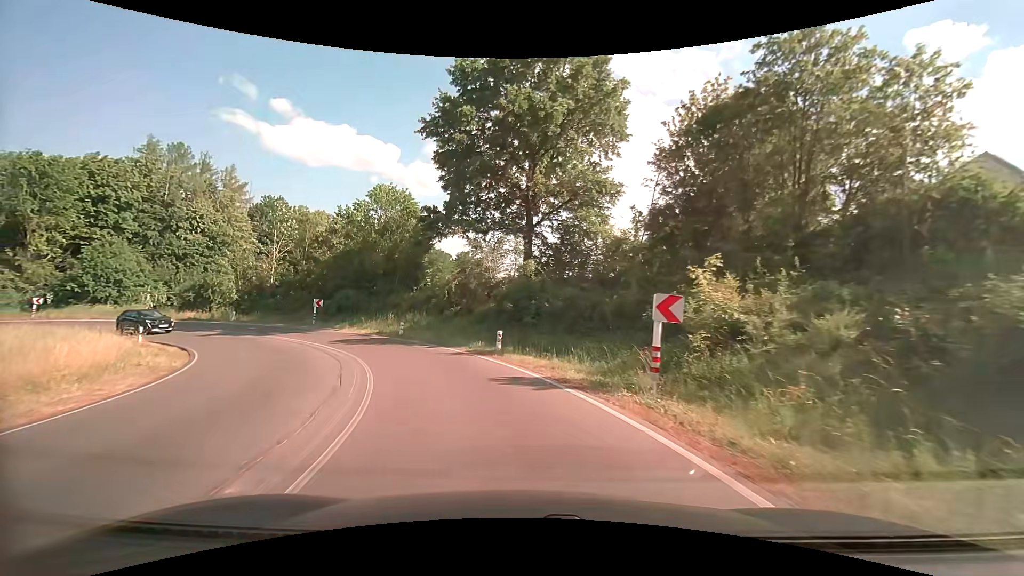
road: secondary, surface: asphalt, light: Day
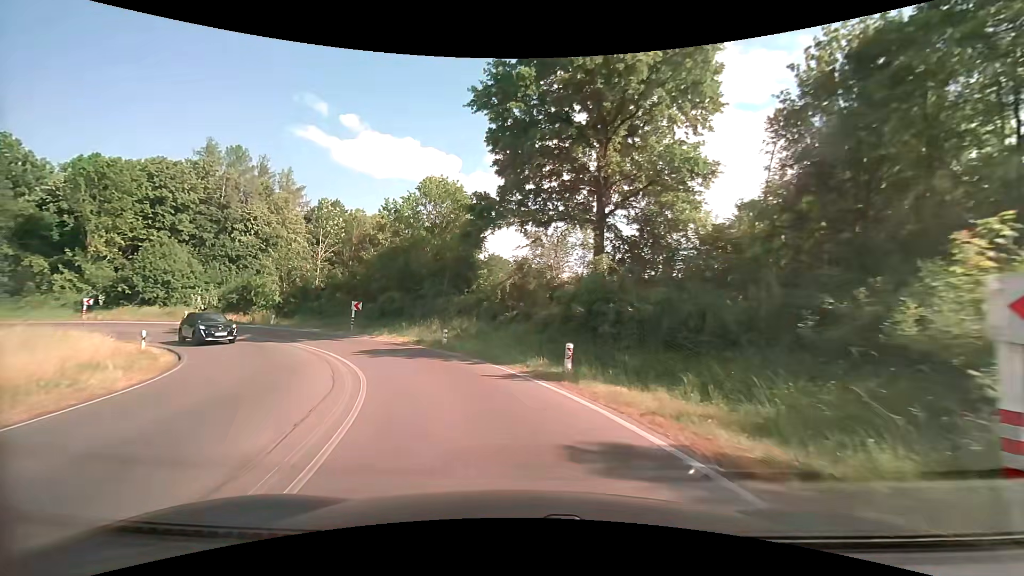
(-0.4, +5.6) m; -7°
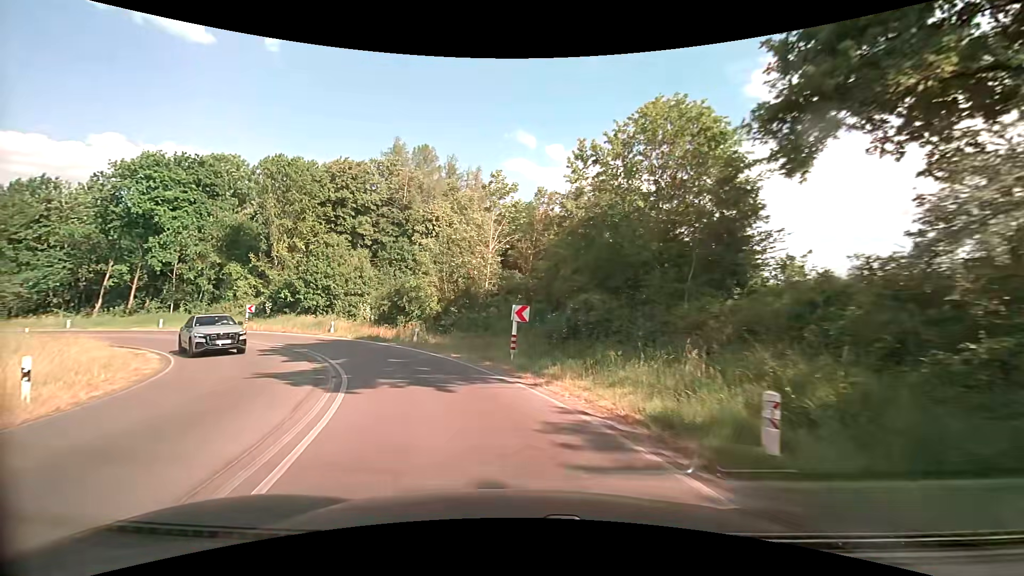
(-3.3, +16.2) m; -23°
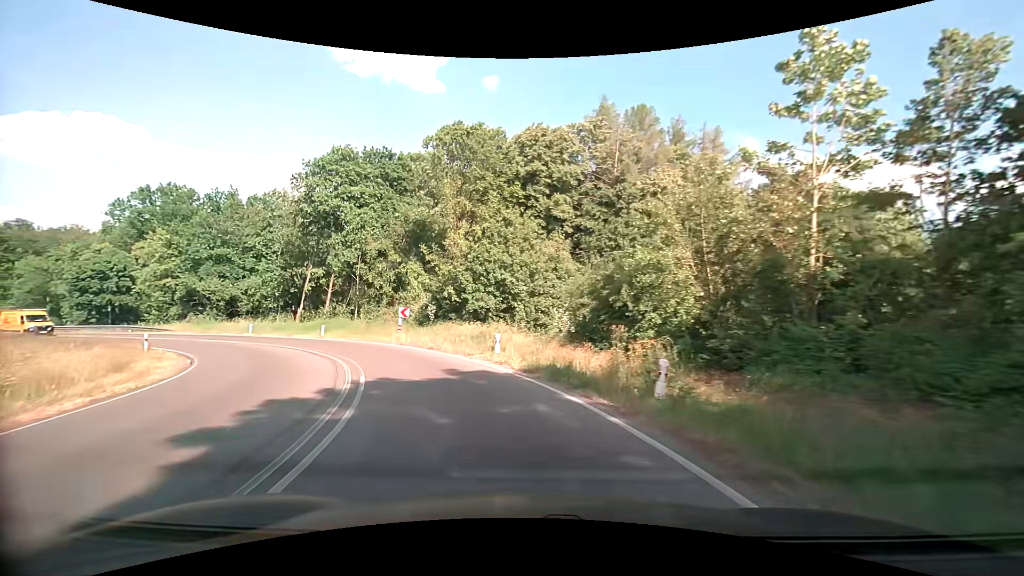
(-3.4, +15.9) m; -24°
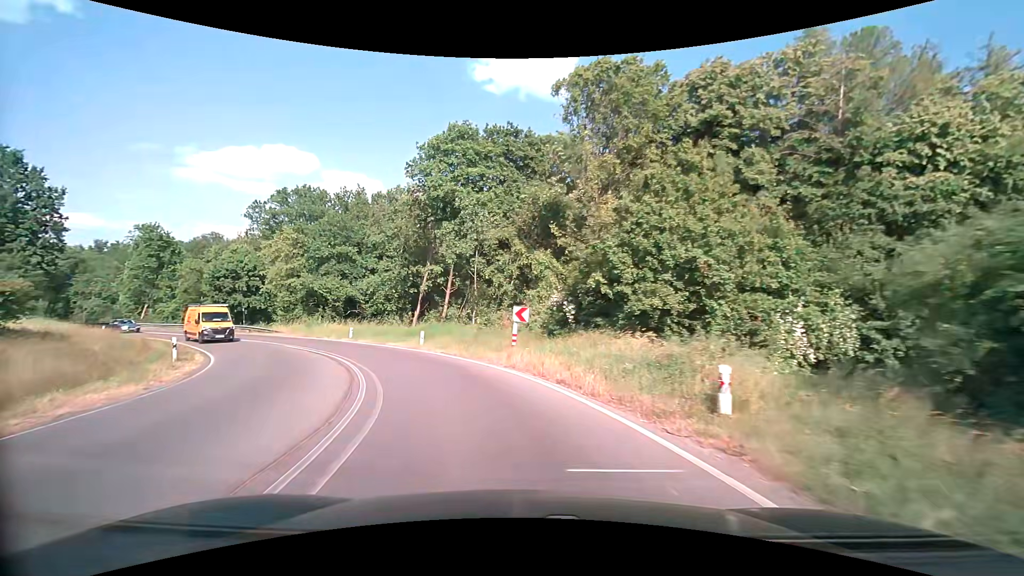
(-1.6, +10.9) m; -16°
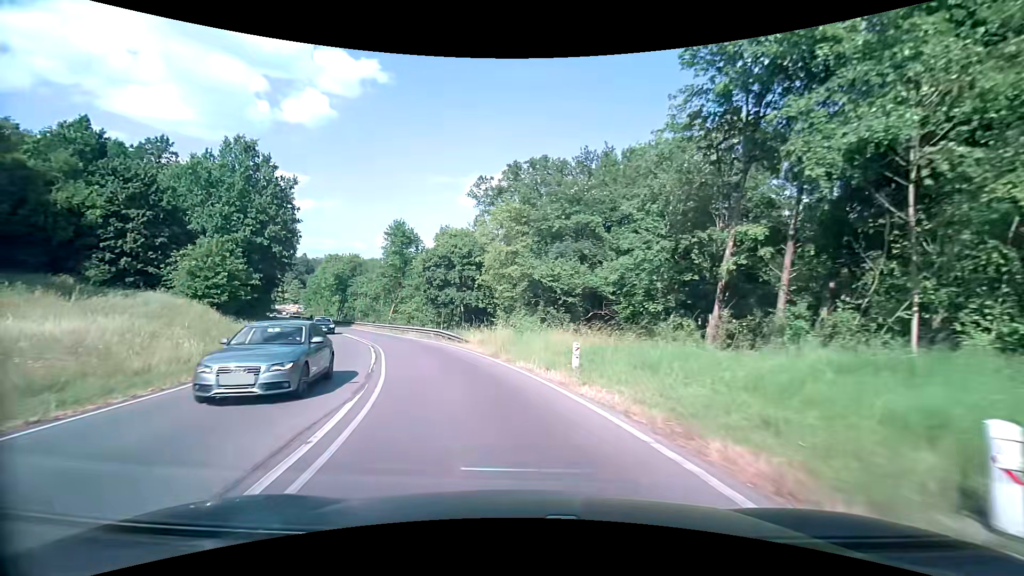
(-6.0, +22.4) m; -29°
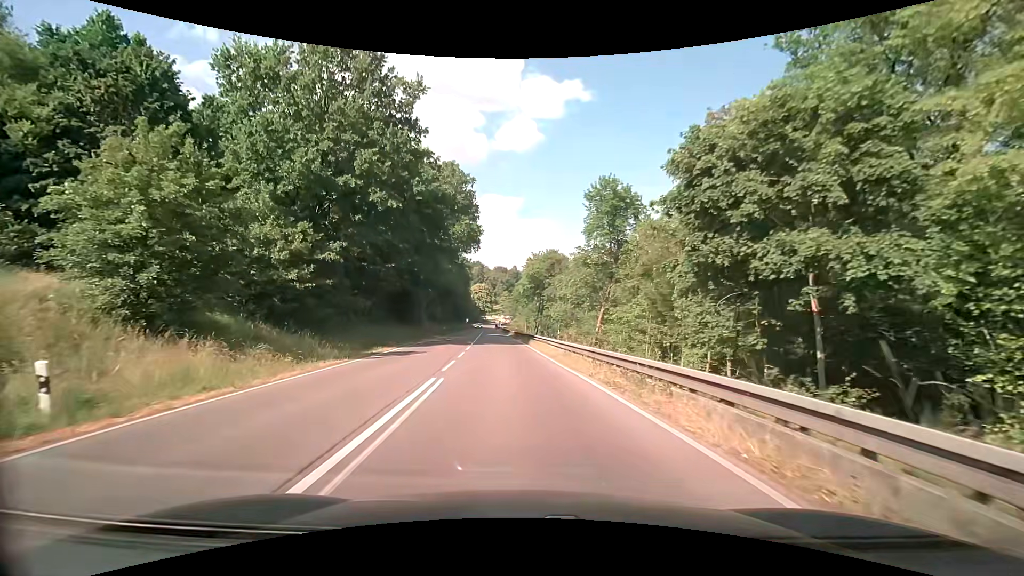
(-7.4, +30.6) m; -24°
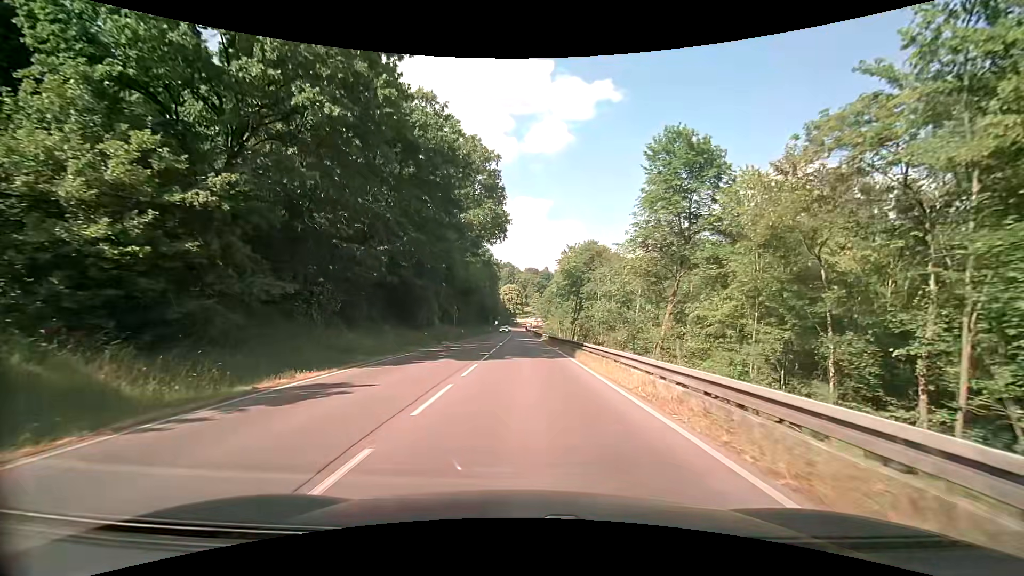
(-0.5, +13.2) m; -4°
(0, +10) (0, +20) (0, +30) (0, +40) (0, +50) (0, +60) (0, +70) (0, +80) (0, +90) (0, +100) m
